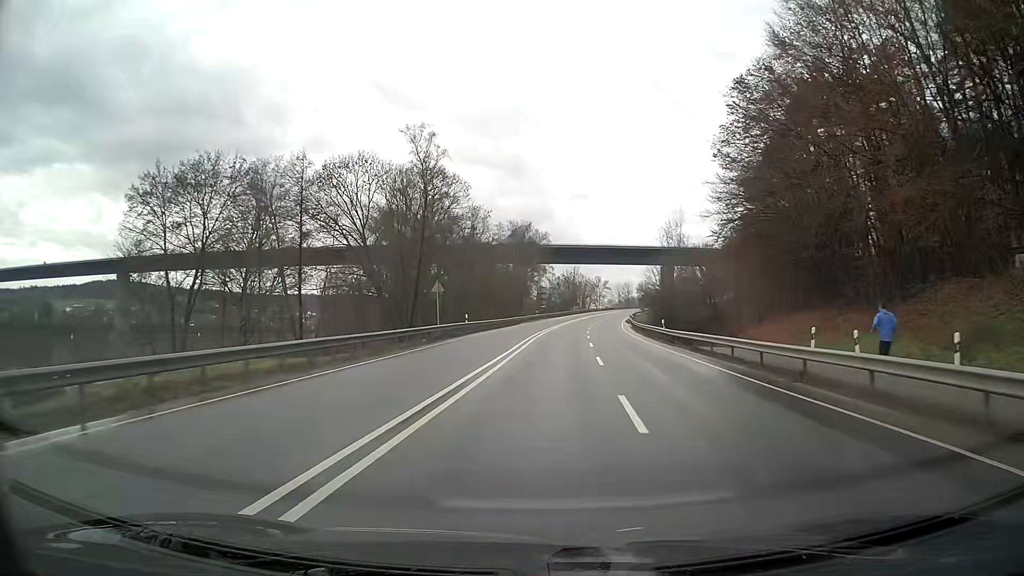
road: primary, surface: asphalt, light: Day
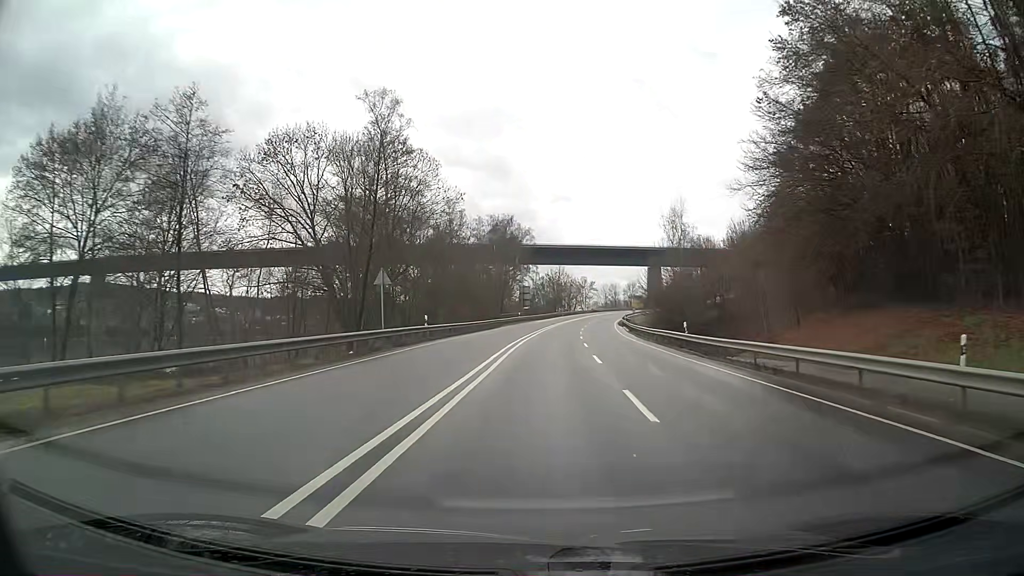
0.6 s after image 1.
(+0.1, +11.0) m; +1°
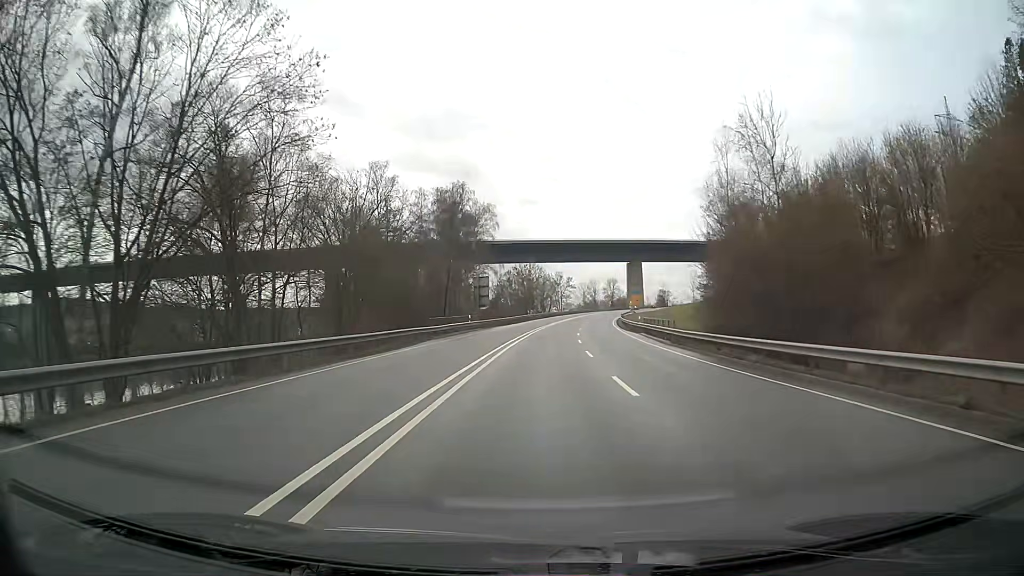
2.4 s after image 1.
(+0.7, +33.2) m; +2°
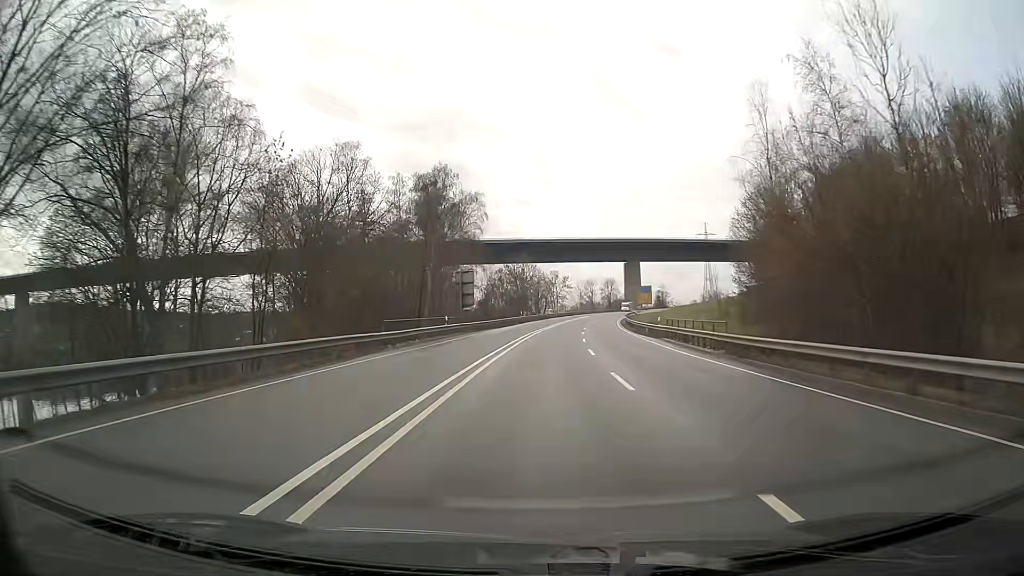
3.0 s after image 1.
(+0.1, +11.1) m; +1°
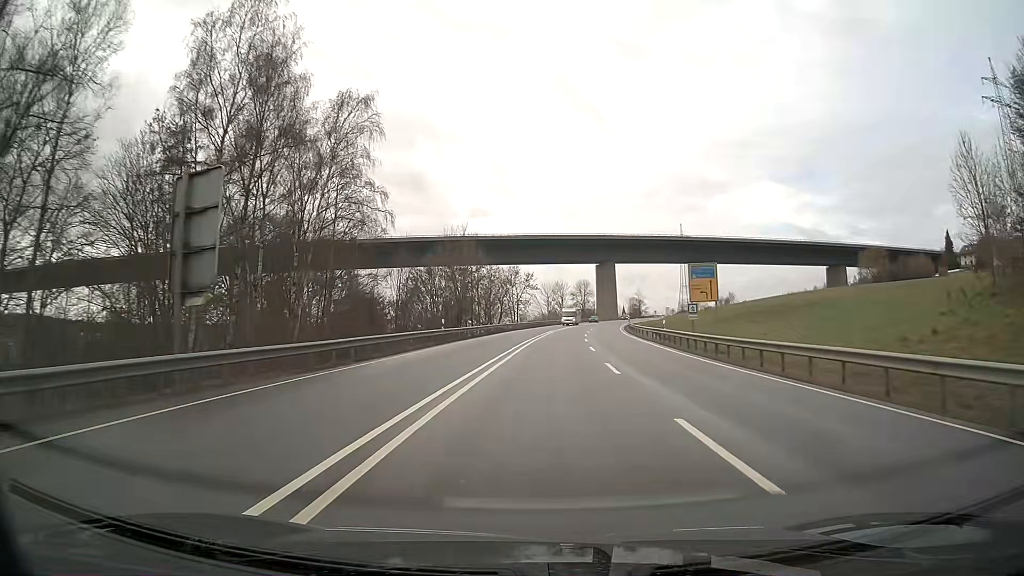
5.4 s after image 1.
(+1.4, +44.0) m; +4°
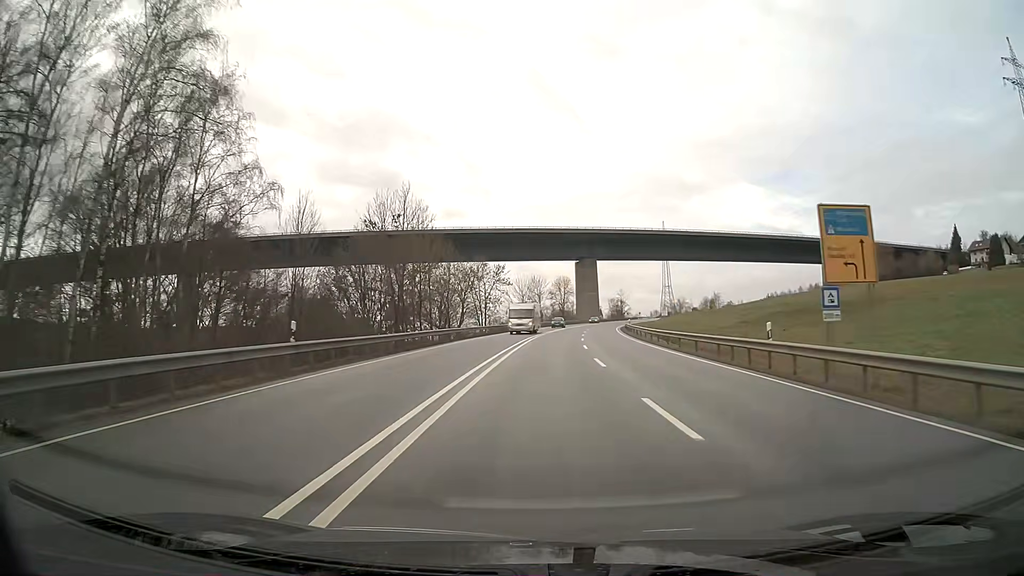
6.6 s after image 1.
(+0.4, +21.7) m; +2°
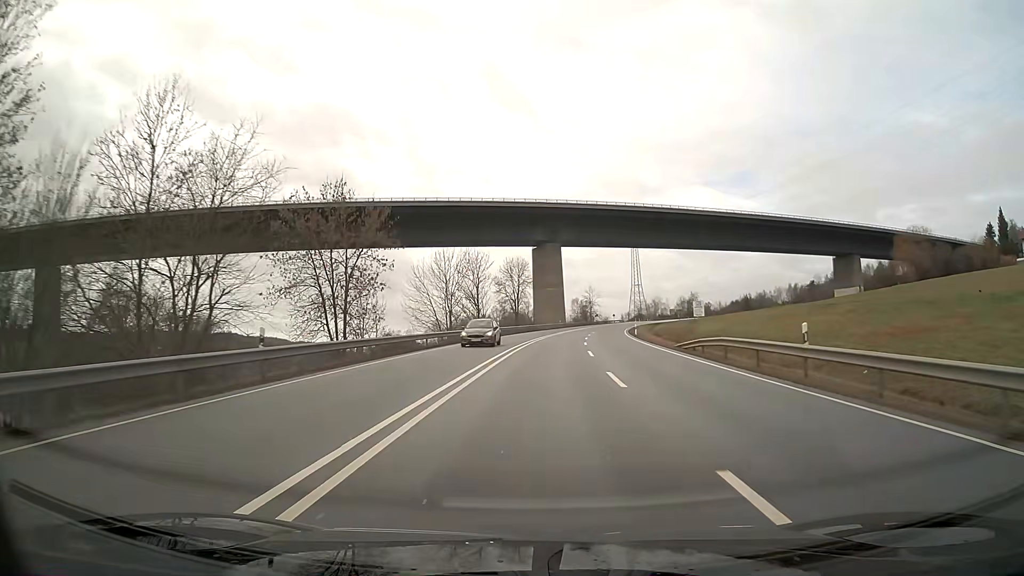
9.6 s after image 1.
(+1.9, +53.7) m; +4°
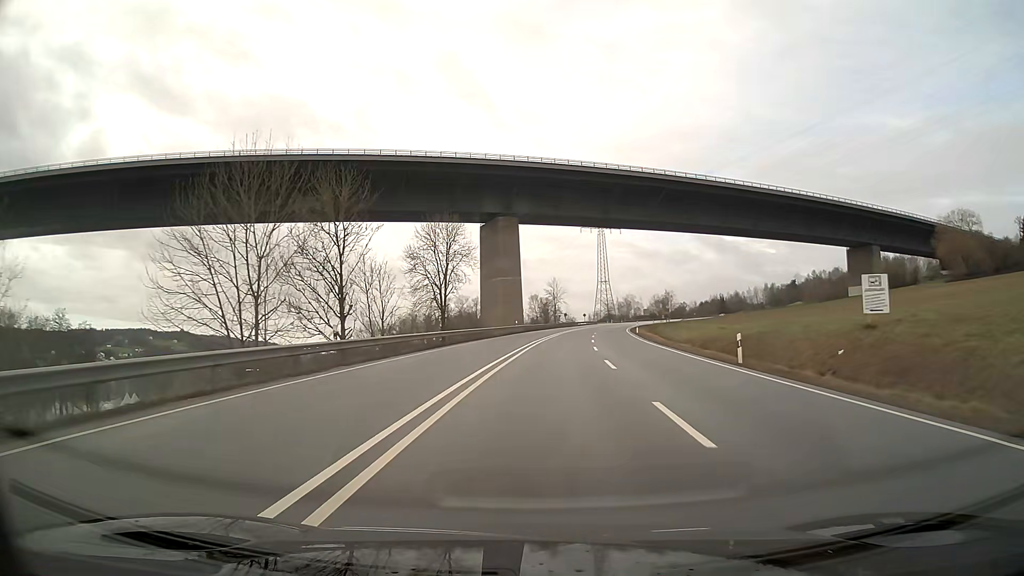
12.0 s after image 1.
(+1.4, +42.9) m; +4°
(0, +10) (0, +20) (+1, +30) (+1, +40) (+2, +50) (+3, +60) (+4, +70) (+5, +80) (+7, +90) (+8, +100) m
